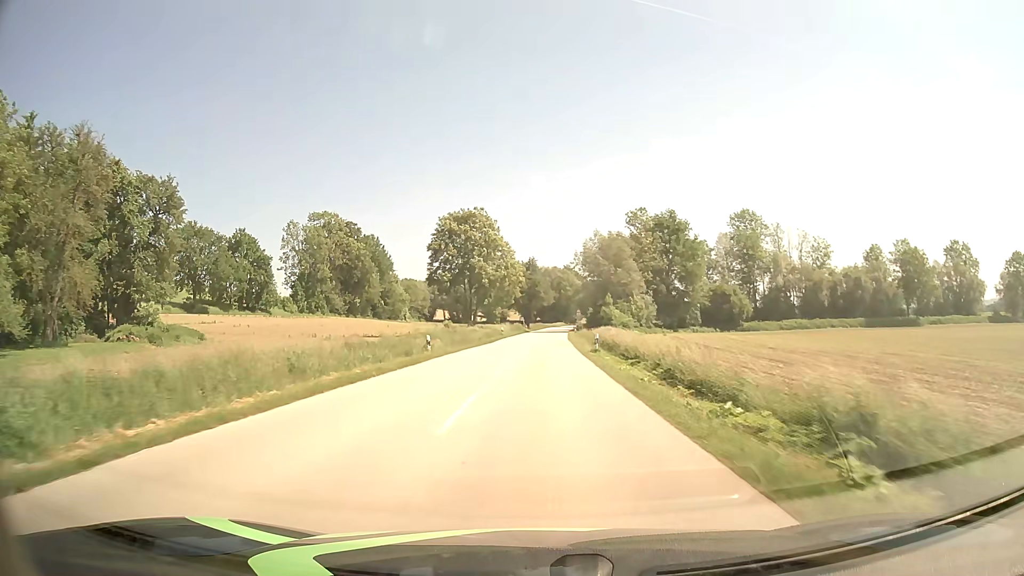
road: secondary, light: Day
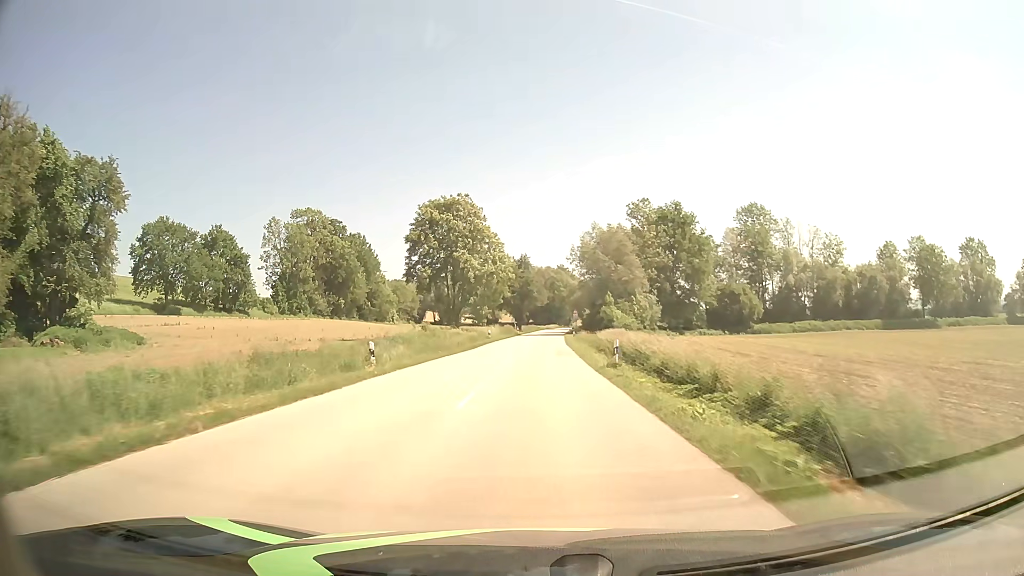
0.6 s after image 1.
(+0.1, +9.5) m; +1°
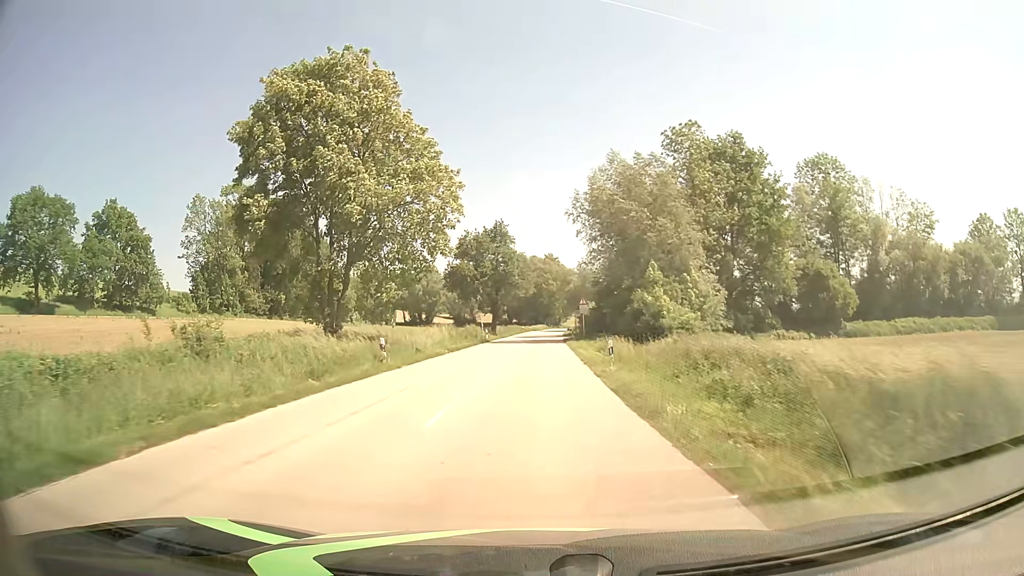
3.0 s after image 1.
(+0.5, +38.5) m; +1°
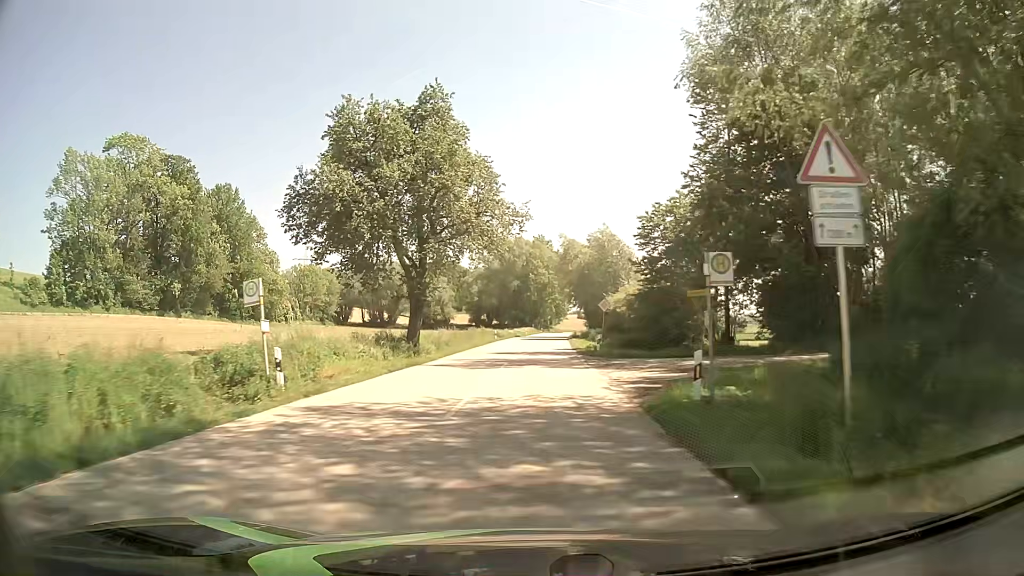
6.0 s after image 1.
(+0.7, +47.2) m; +1°
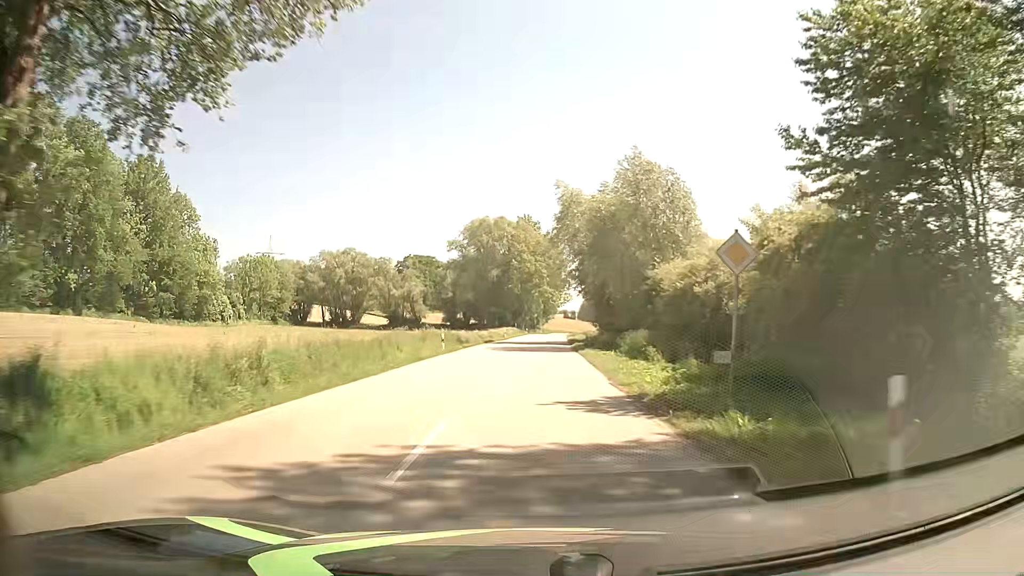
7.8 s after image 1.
(+0.2, +28.6) m; +2°
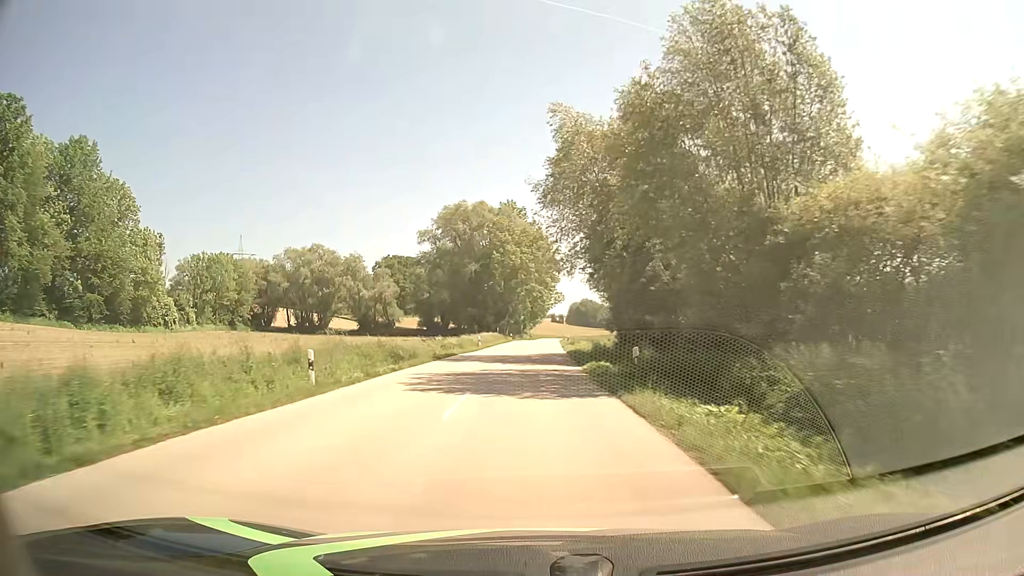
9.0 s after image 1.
(+0.1, +19.2) m; +1°
(0, +10) (0, +20) (0, +30) (0, +40) (0, +50) (+1, +60) (+1, +70) (+1, +80) (+1, +90) (+2, +100) m
